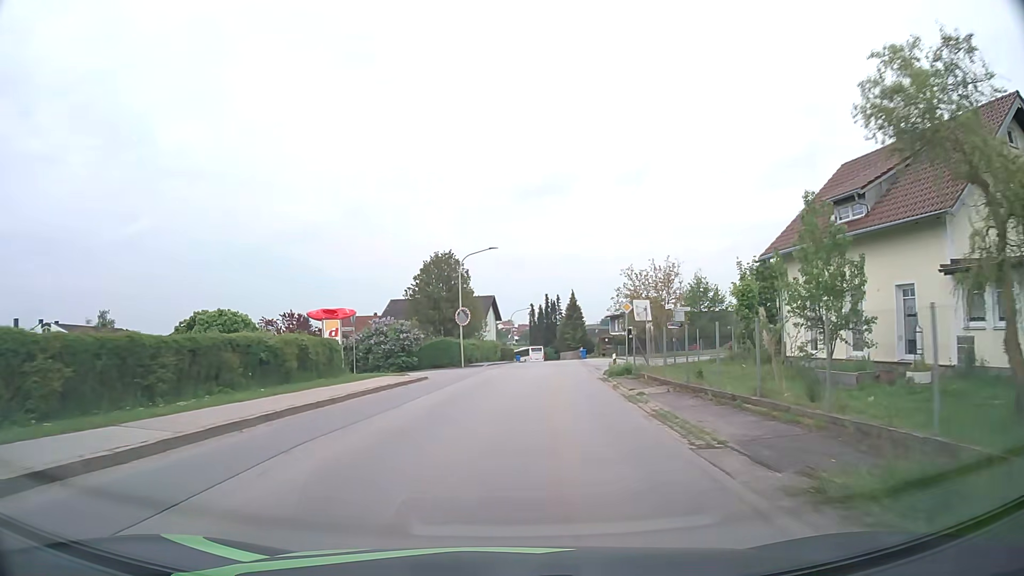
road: tertiary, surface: asphalt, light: Day
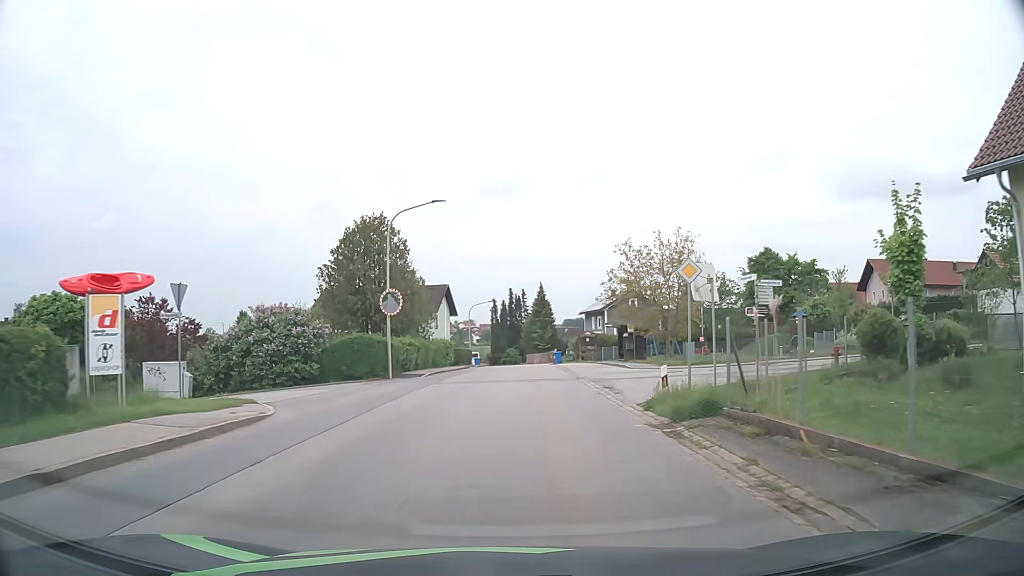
(+0.5, +15.1) m; +3°
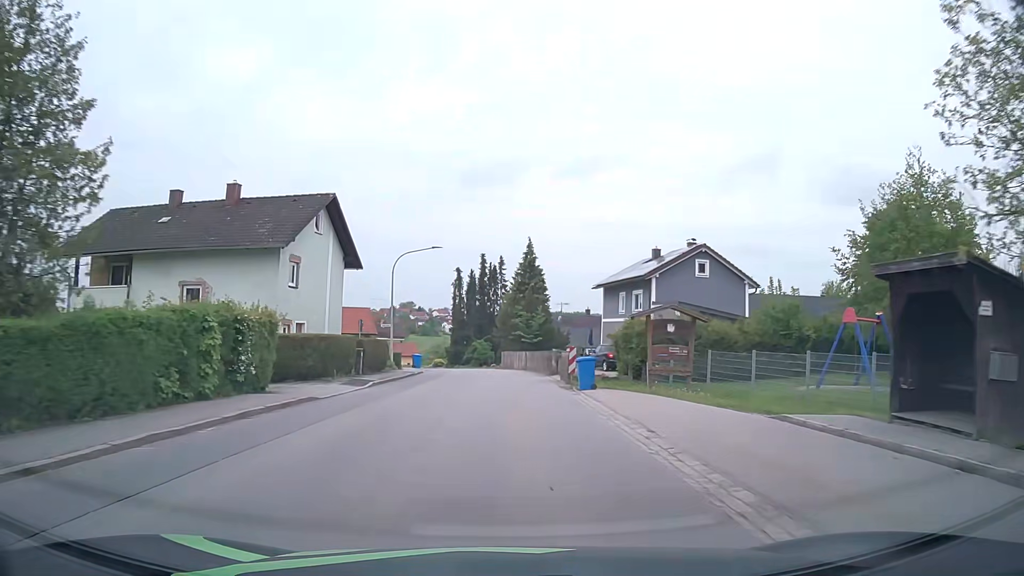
(+1.2, +38.1) m; +2°
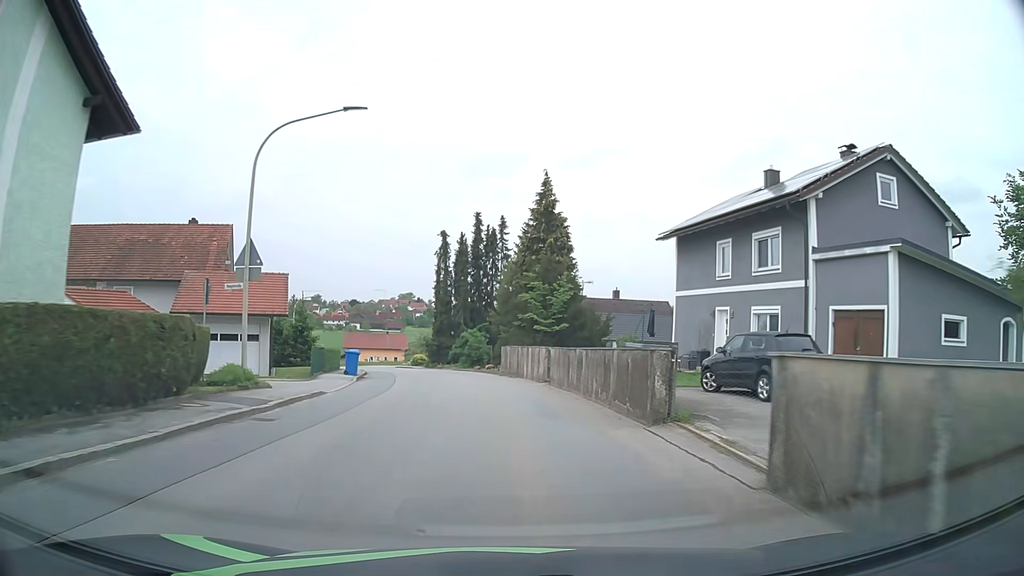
(-0.1, +23.1) m; 0°
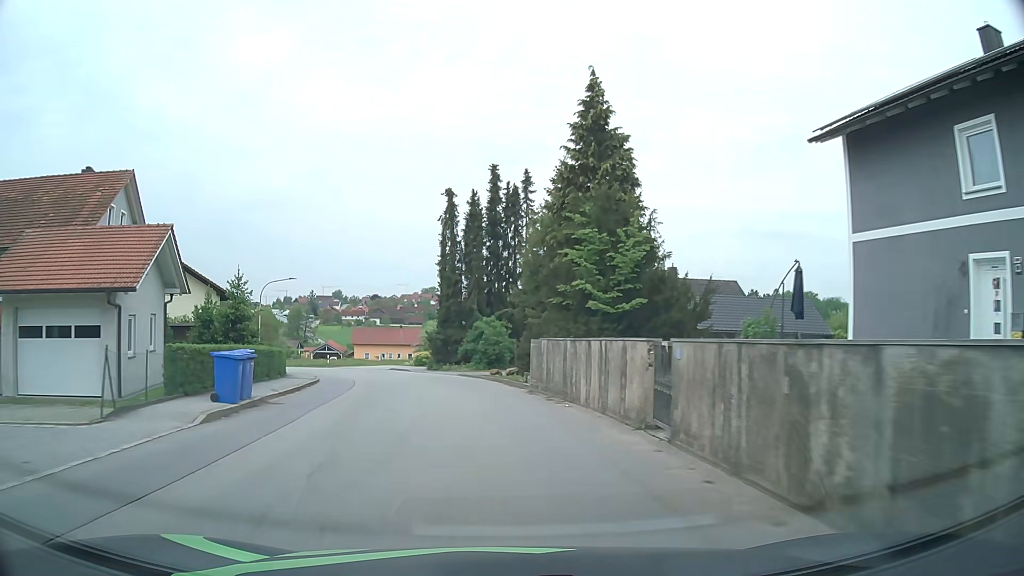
(-0.1, +15.5) m; -2°
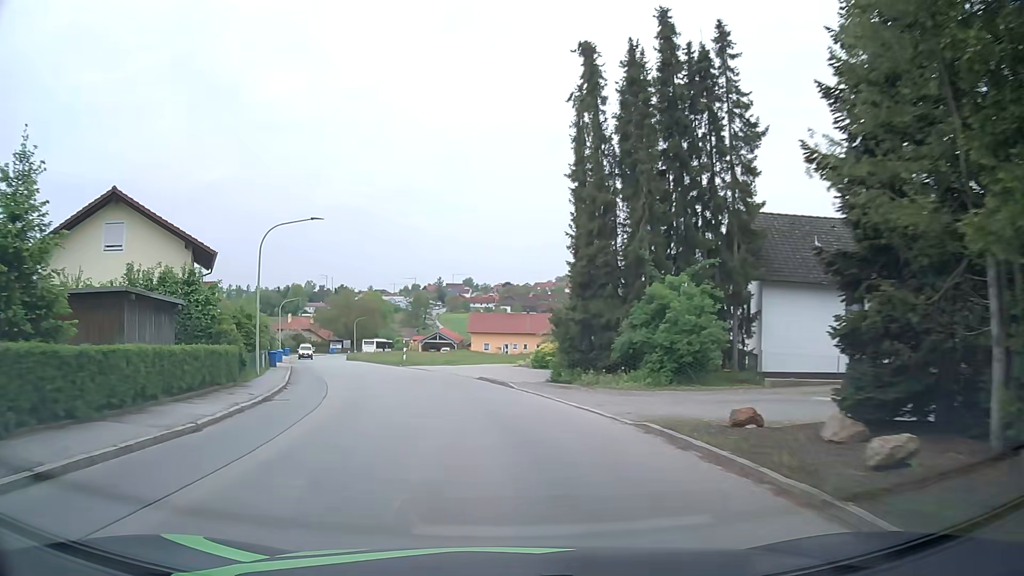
(-2.0, +23.1) m; -11°
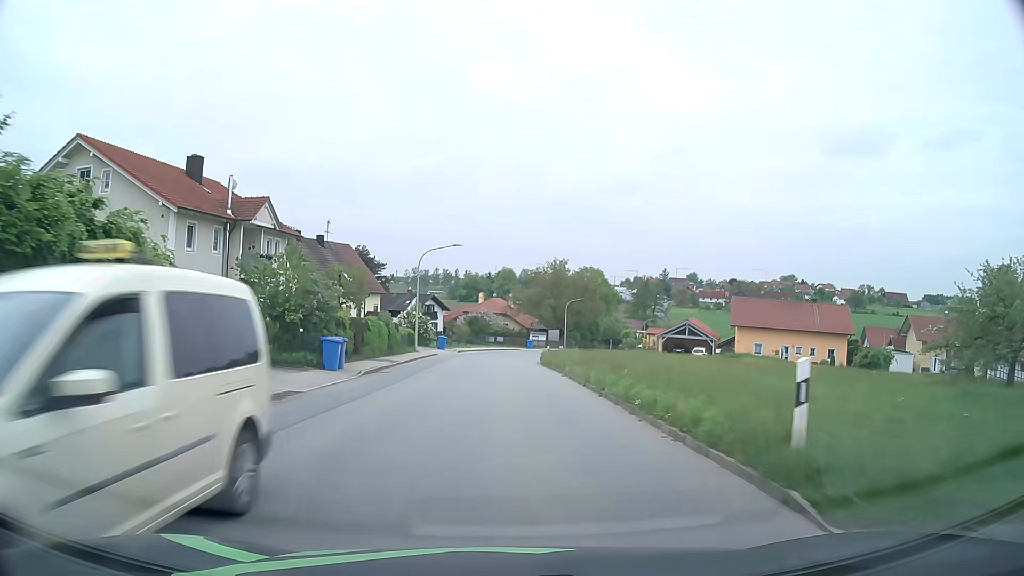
(-7.0, +37.7) m; -18°
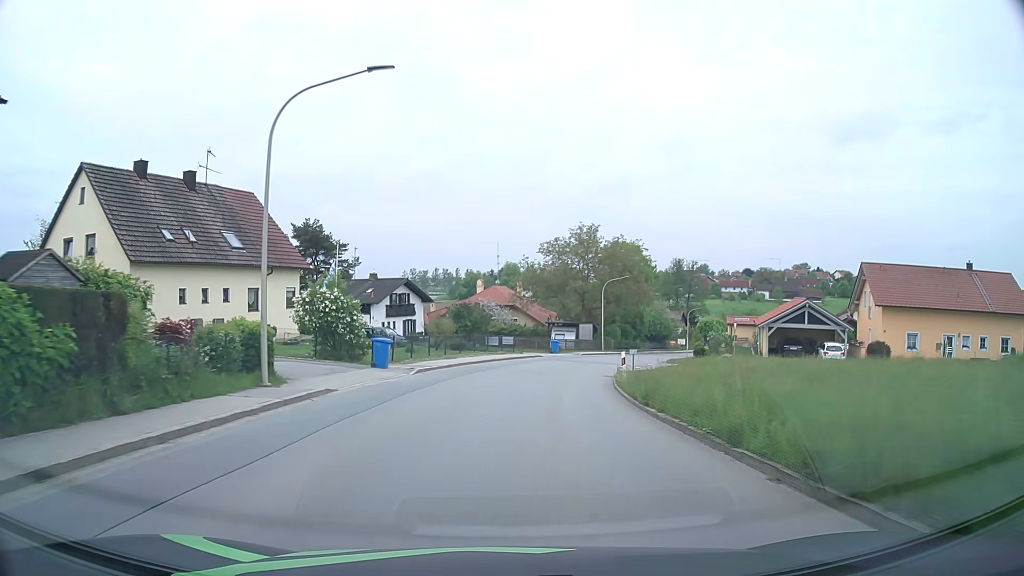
(-0.5, +30.7) m; 0°
(0, +10) (+1, +20) (+2, +30) (+5, +40) (+8, +49) (+12, +58) (+16, +67) (+21, +76) (+25, +85) (+30, +94) m
